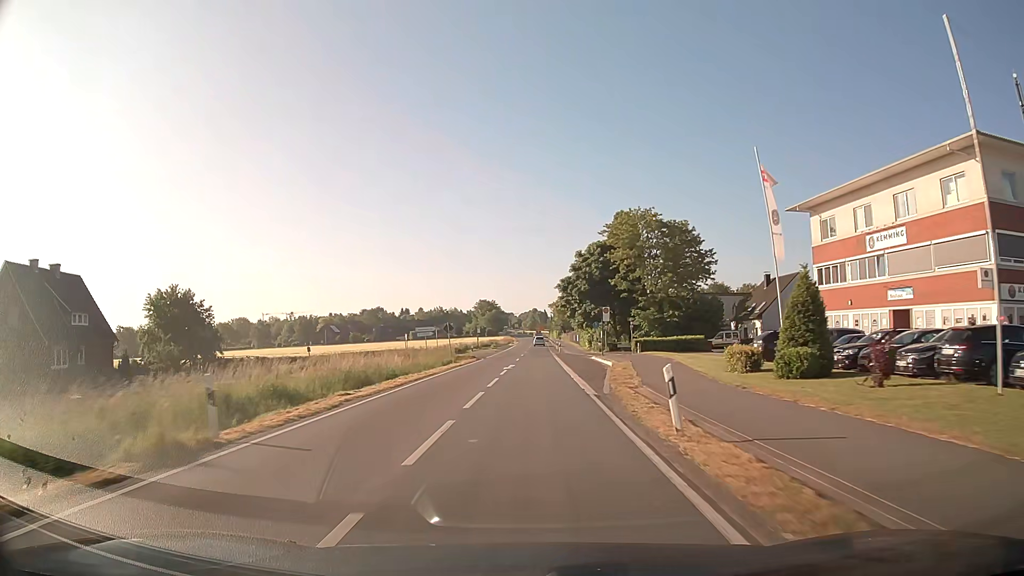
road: secondary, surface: asphalt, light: Day
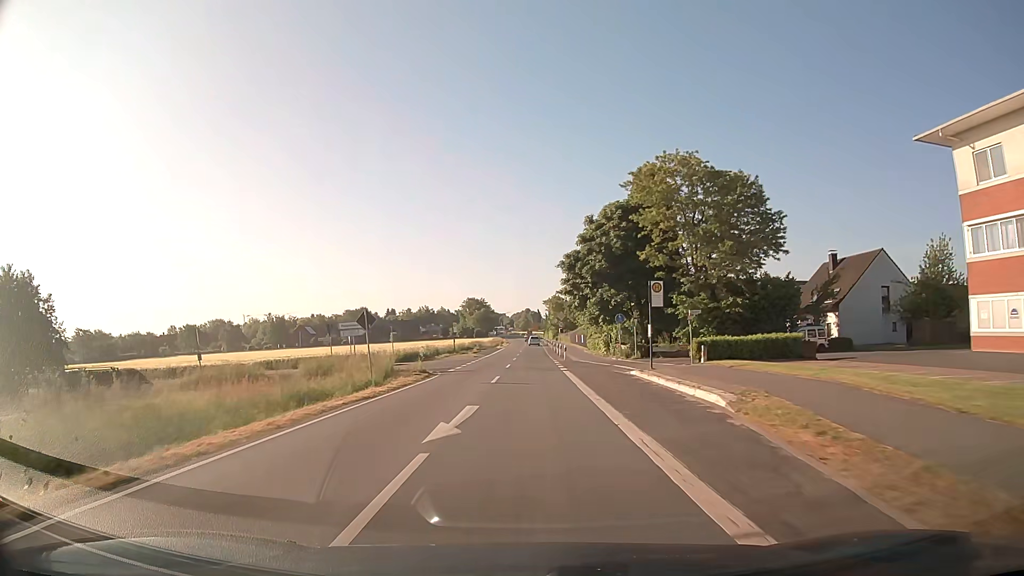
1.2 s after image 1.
(+0.1, +21.9) m; +1°
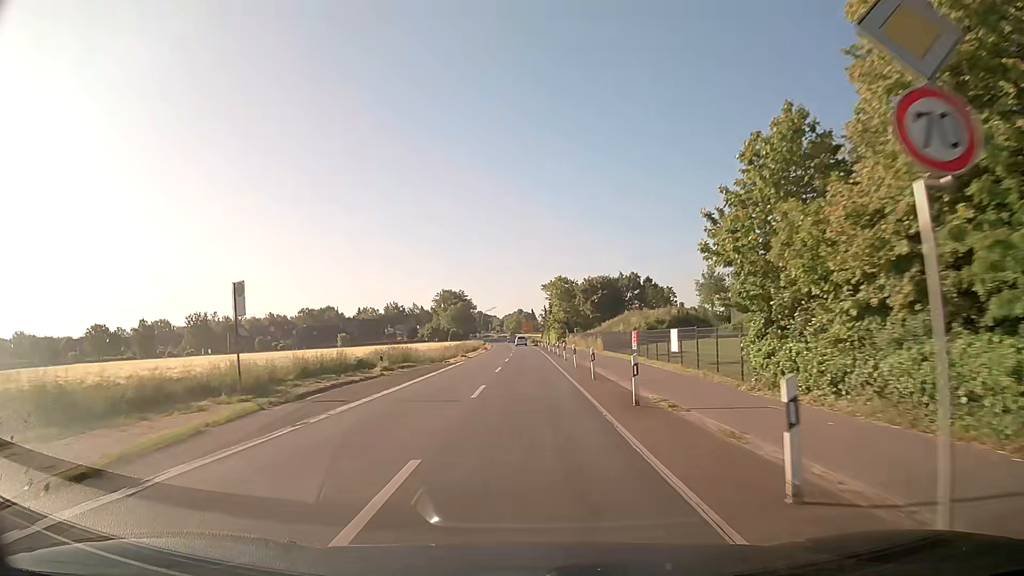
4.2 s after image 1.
(+0.2, +54.5) m; +1°
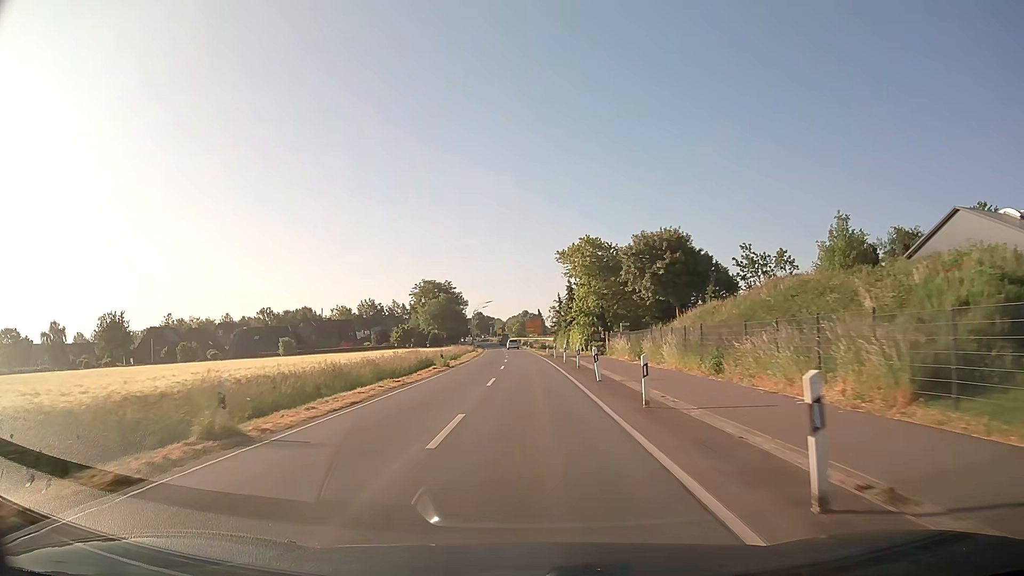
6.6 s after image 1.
(-0.2, +43.5) m; -1°
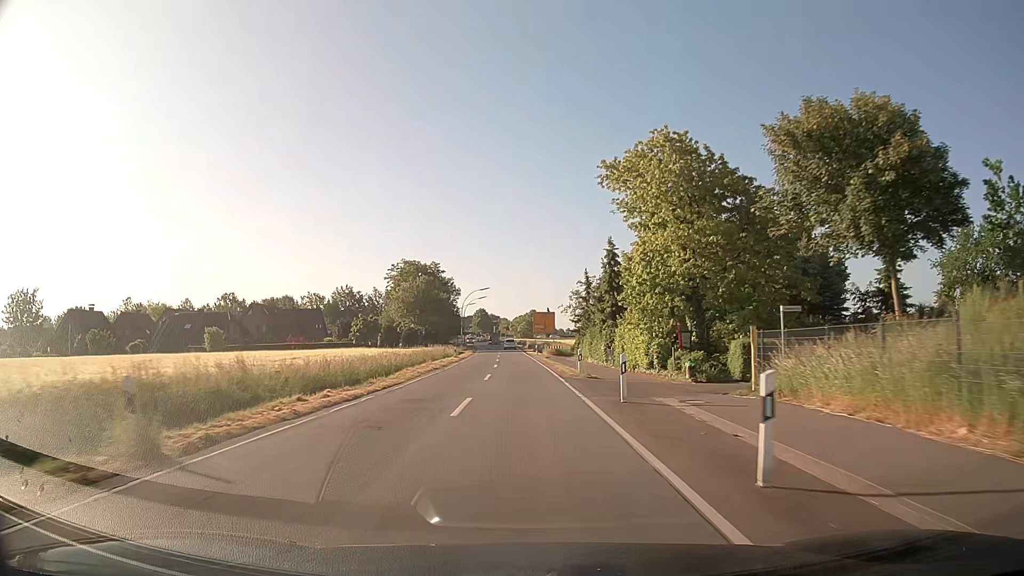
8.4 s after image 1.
(-0.1, +32.6) m; -1°
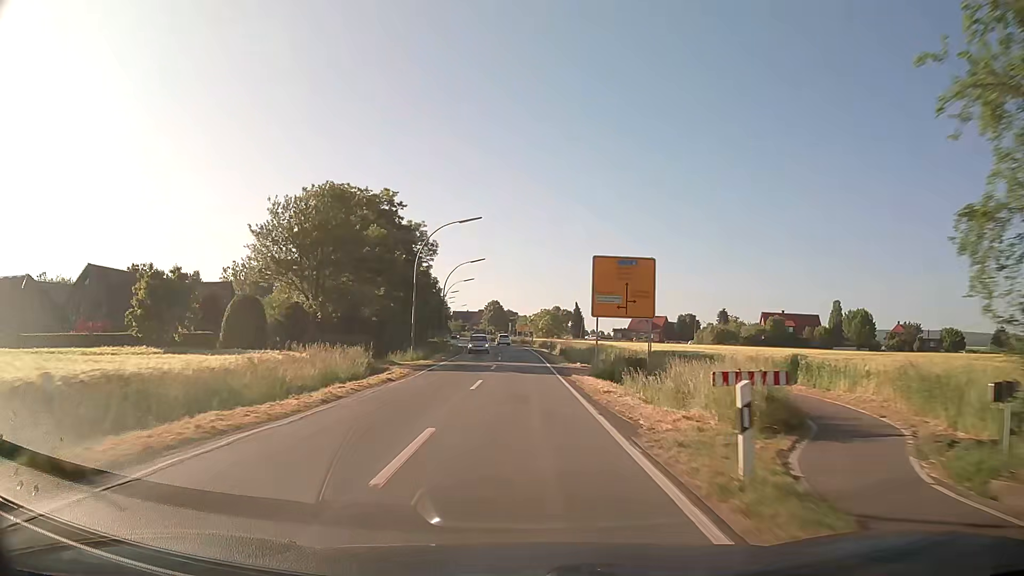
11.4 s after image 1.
(-1.0, +54.5) m; -2°
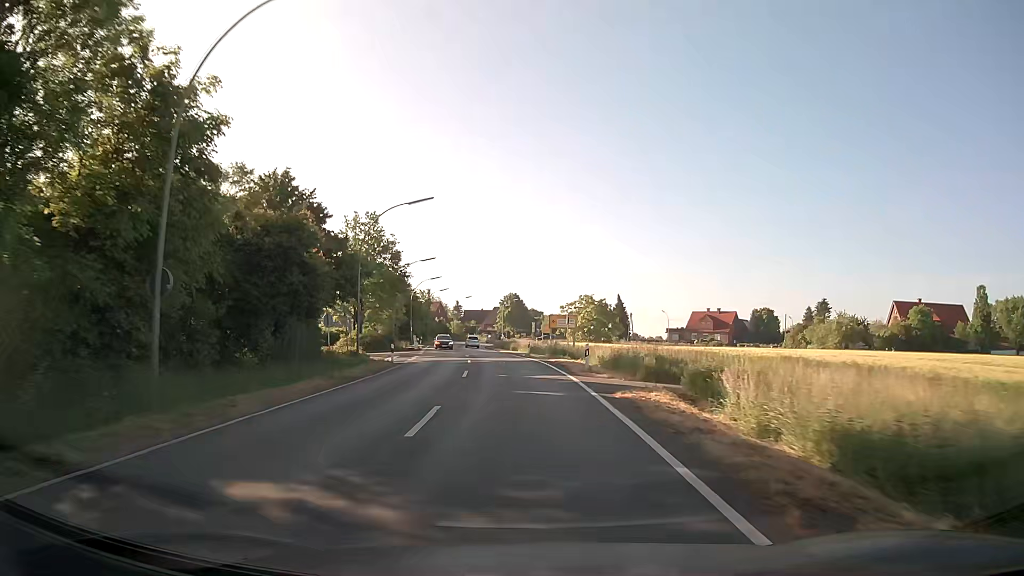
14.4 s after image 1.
(-0.6, +54.4) m; -2°
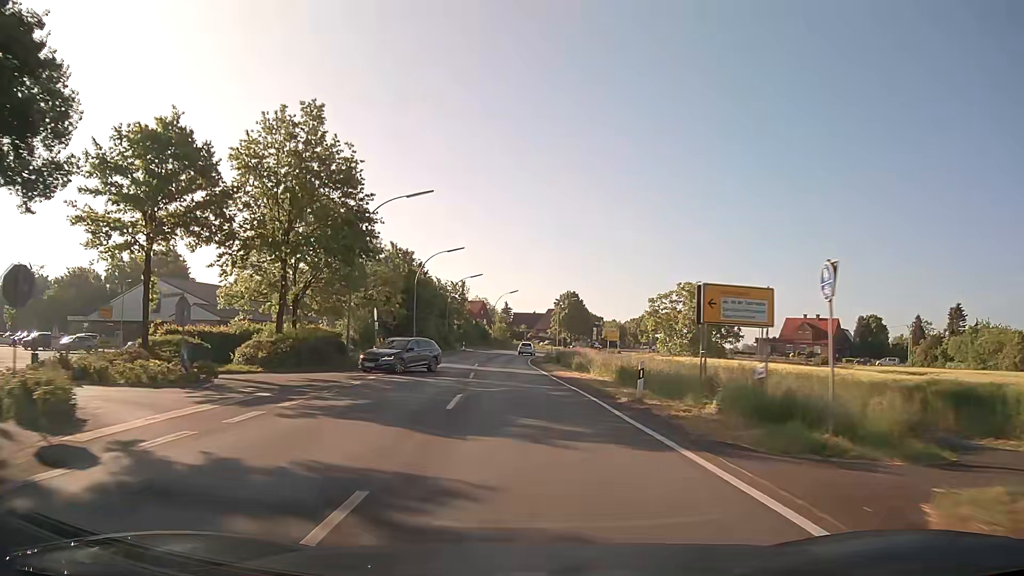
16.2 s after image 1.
(-1.5, +32.6) m; -5°
(0, +10) (0, +20) (-1, +30) (-1, +40) (-1, +50) (-1, +60) (-1, +70) (0, +80) (+1, +90) (+3, +100) m
